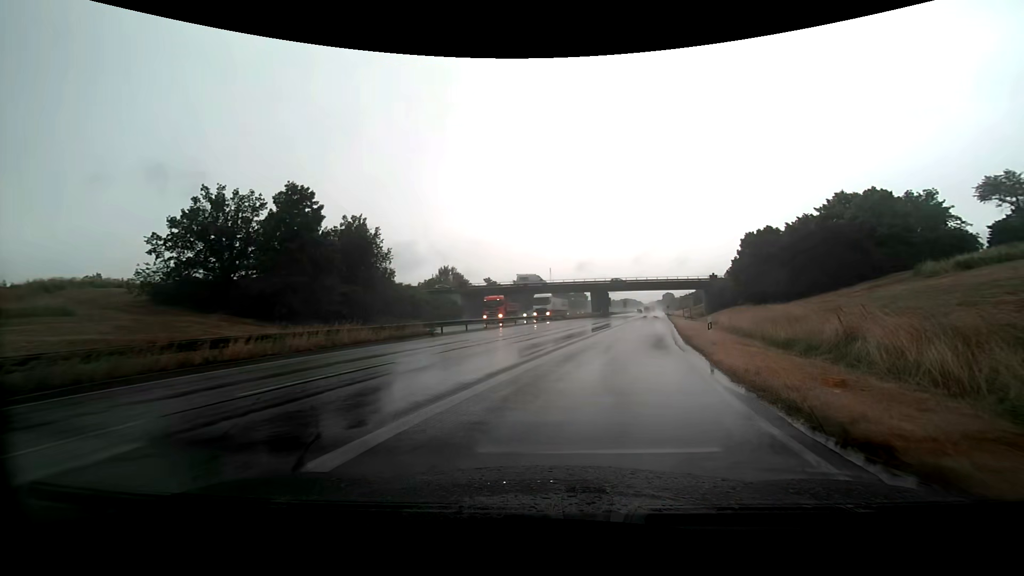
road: trunk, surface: asphalt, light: Day
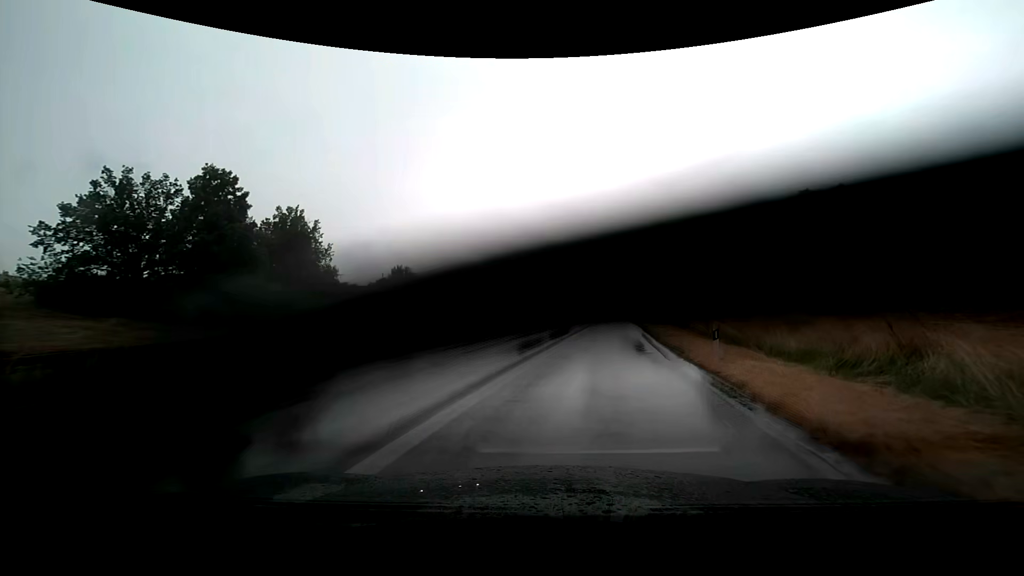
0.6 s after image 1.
(+0.3, +5.4) m; +6°
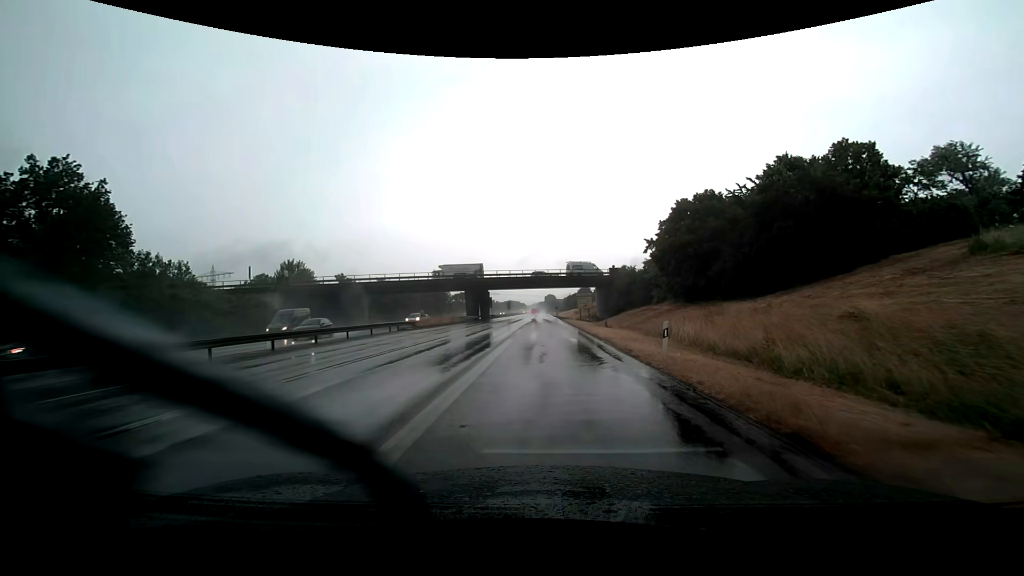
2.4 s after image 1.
(+2.2, +18.8) m; +11°
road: trunk_link
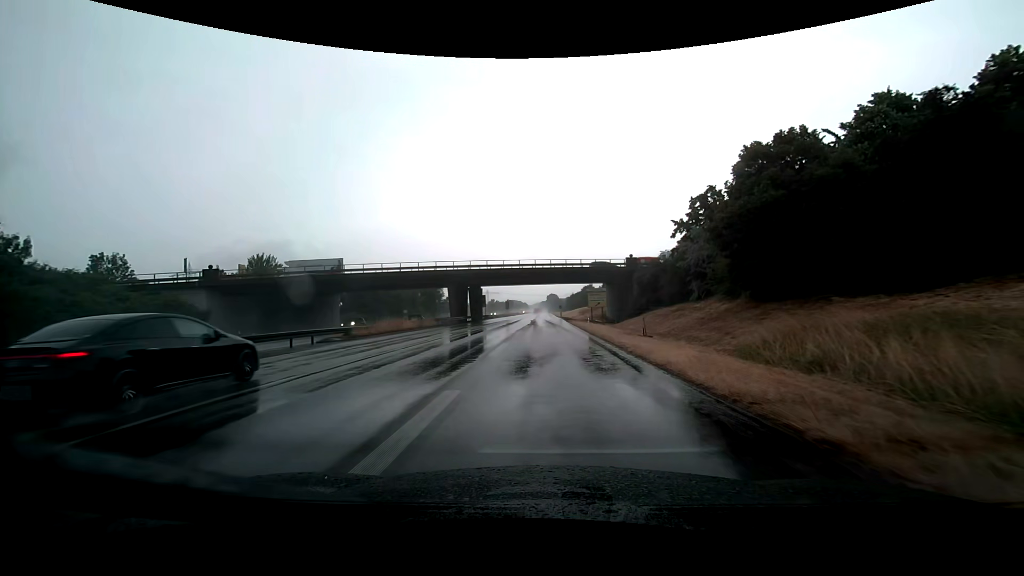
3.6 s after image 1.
(-0.1, +14.9) m; 0°
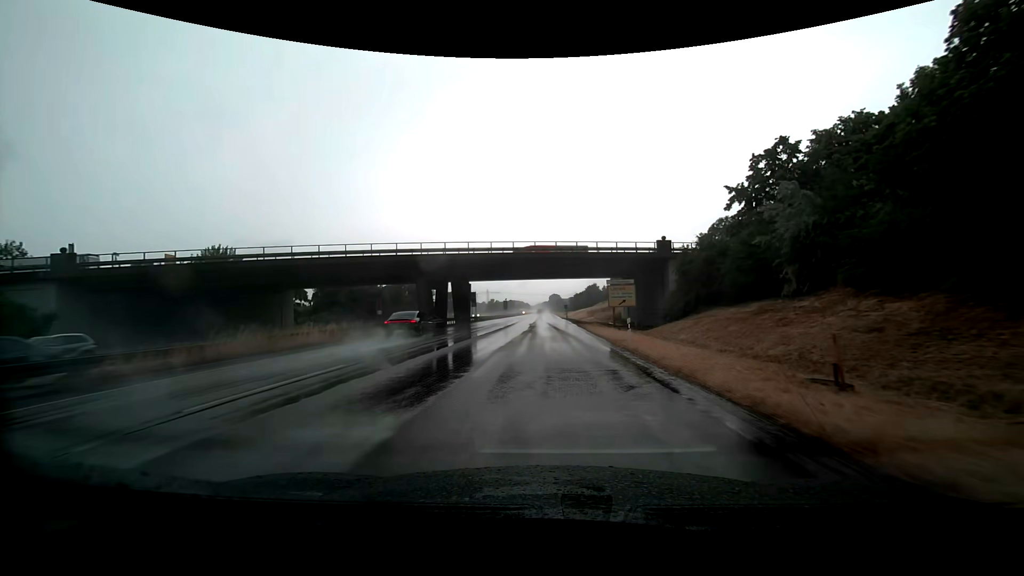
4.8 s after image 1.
(-0.1, +16.5) m; -1°
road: trunk
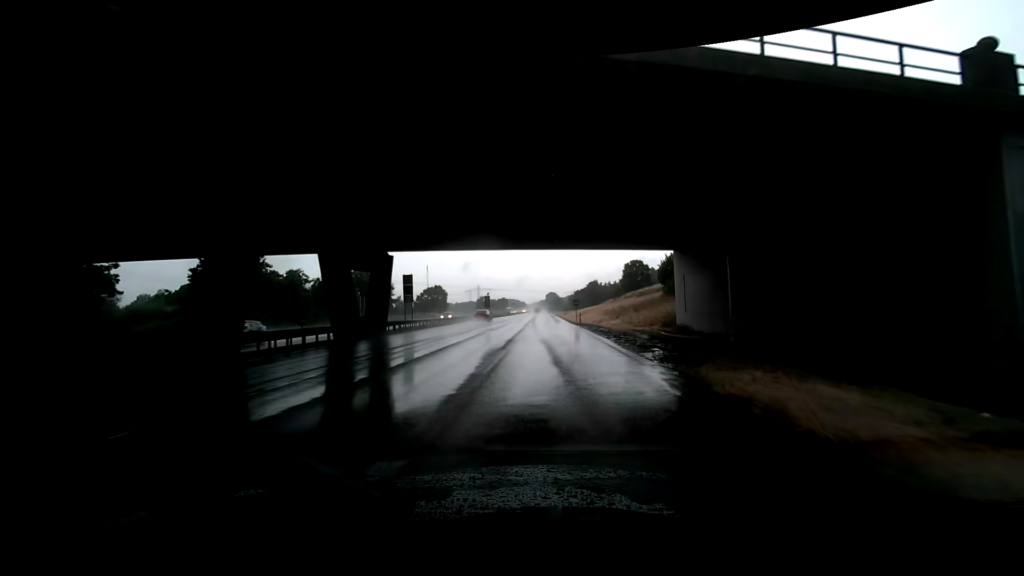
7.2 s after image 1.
(+0.1, +35.9) m; 0°
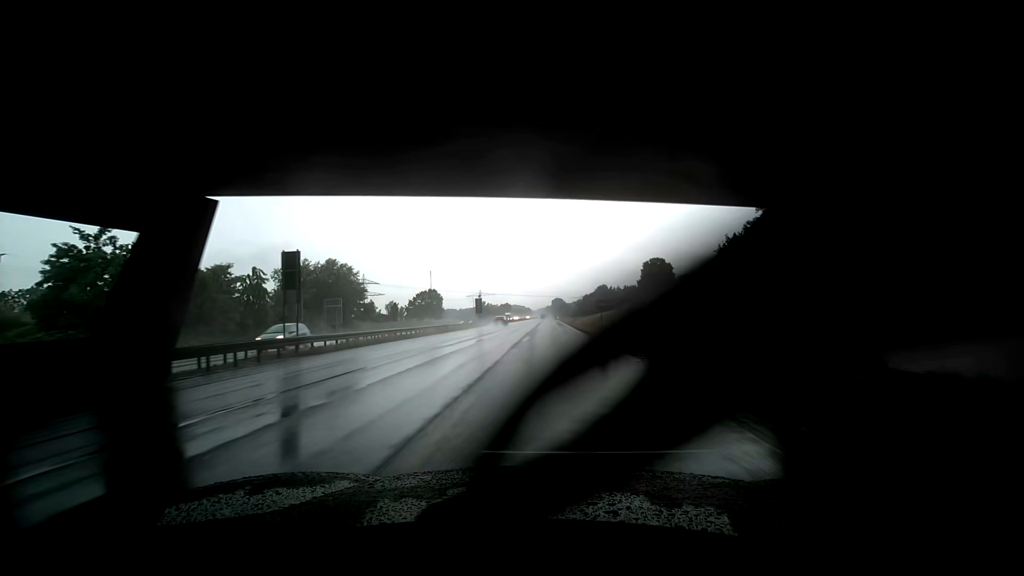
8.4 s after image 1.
(+0.2, +20.4) m; +1°
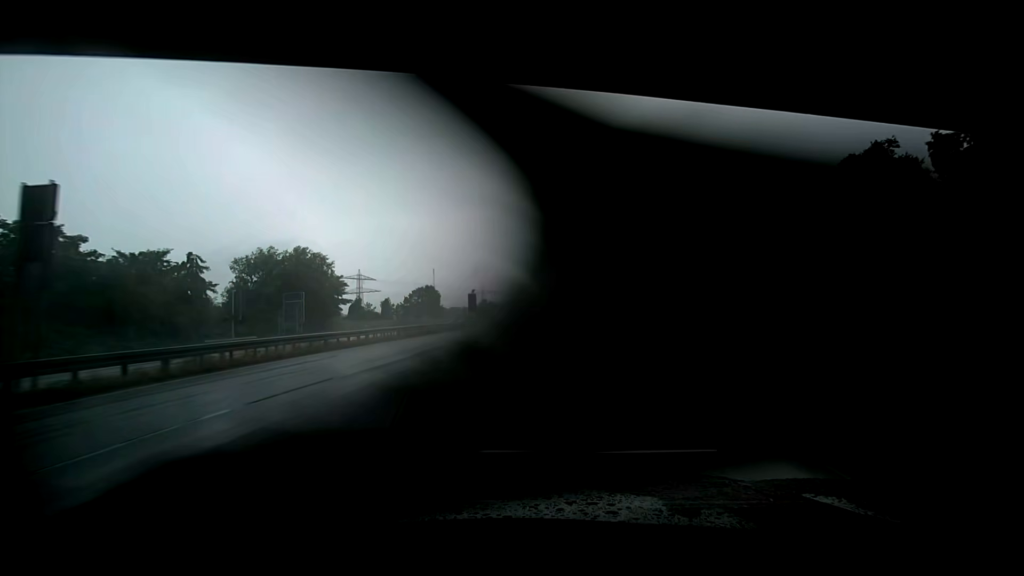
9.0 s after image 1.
(+0.1, +11.8) m; 0°
(0, +10) (+1, +20) (+1, +30) (0, +40) (0, +50) (-1, +60) (-1, +70) (-2, +80) (-2, +90) (-3, +100) m
